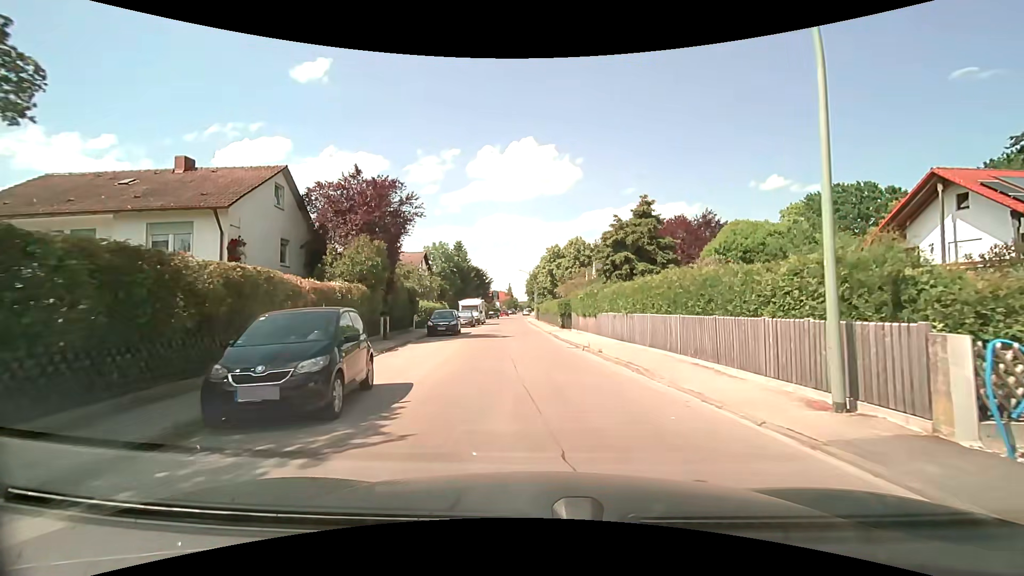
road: residential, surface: asphalt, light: Day
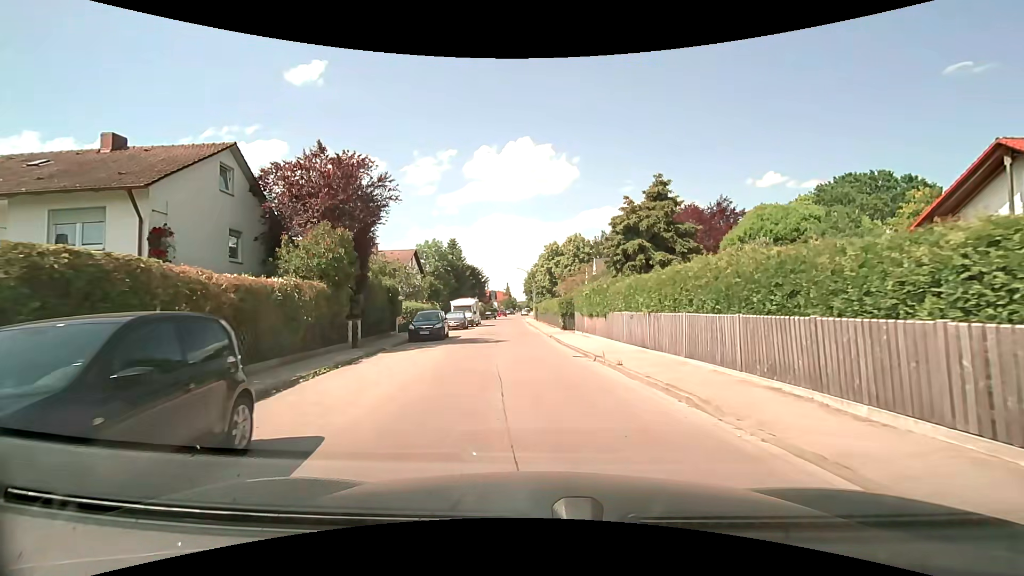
(0.0, +3.9) m; -1°
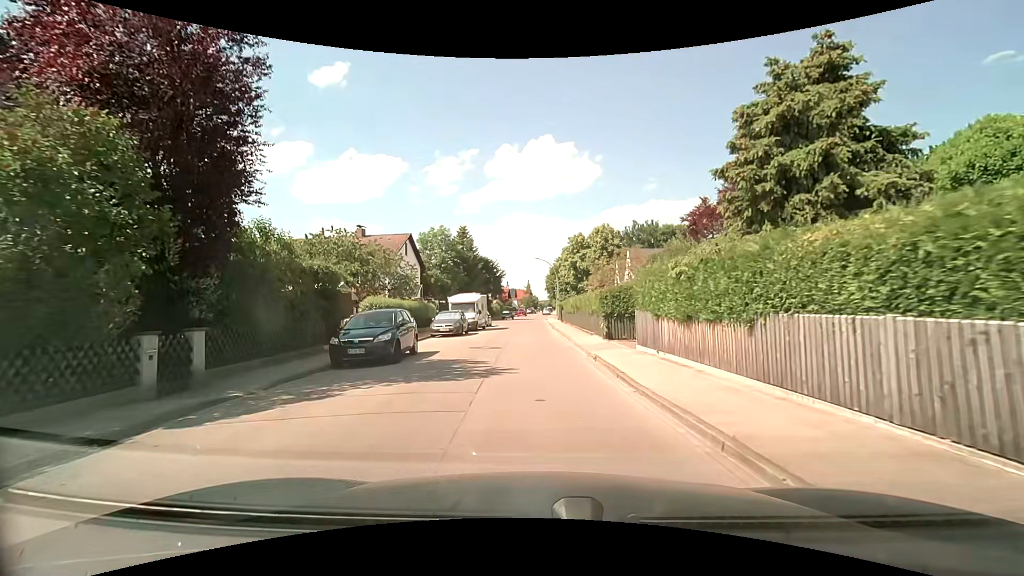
(-0.1, +11.6) m; -2°
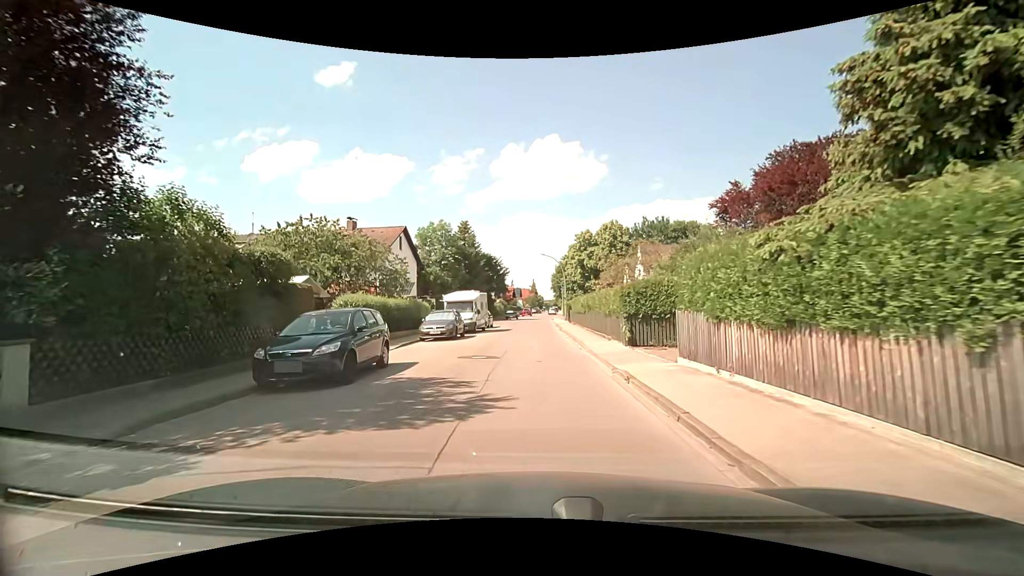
(0.0, +3.8) m; 0°
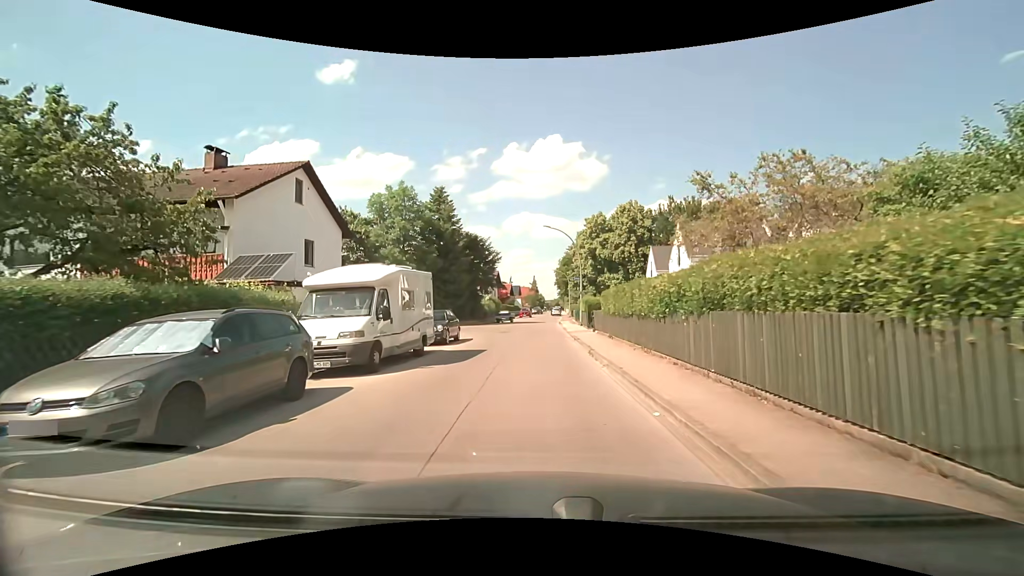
(-0.2, +18.6) m; 0°
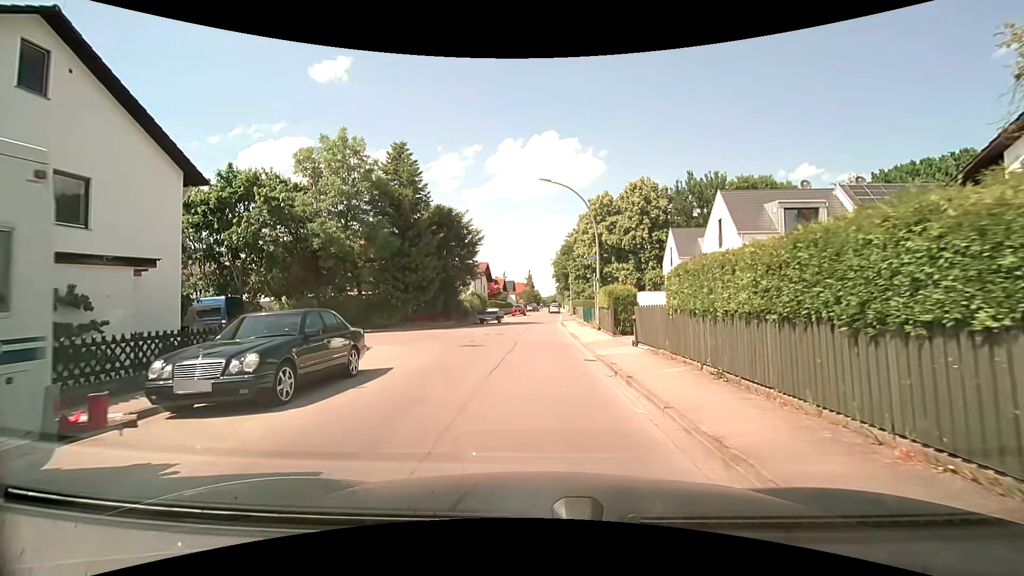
(0.0, +12.7) m; +1°
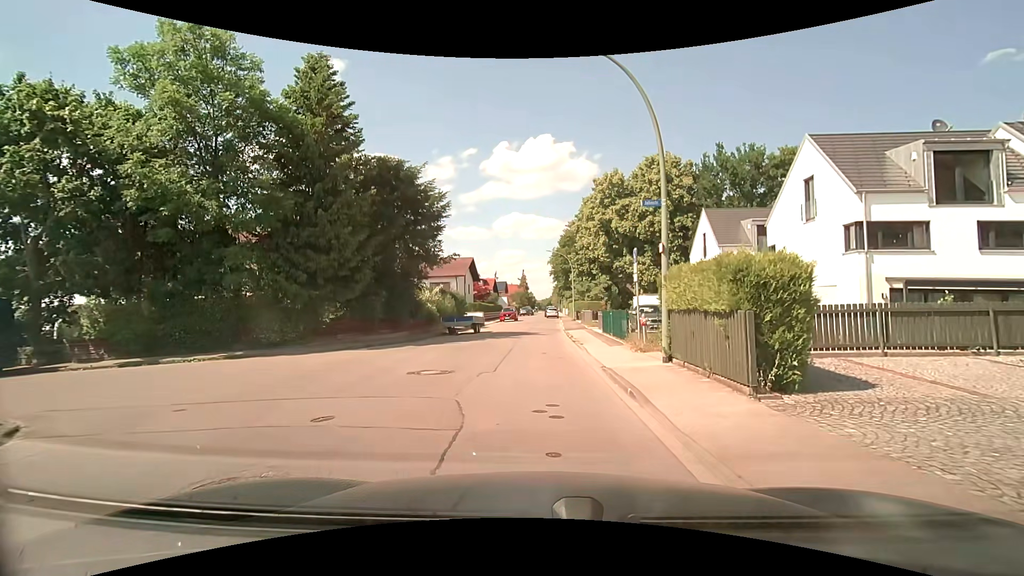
(-0.1, +13.3) m; -1°
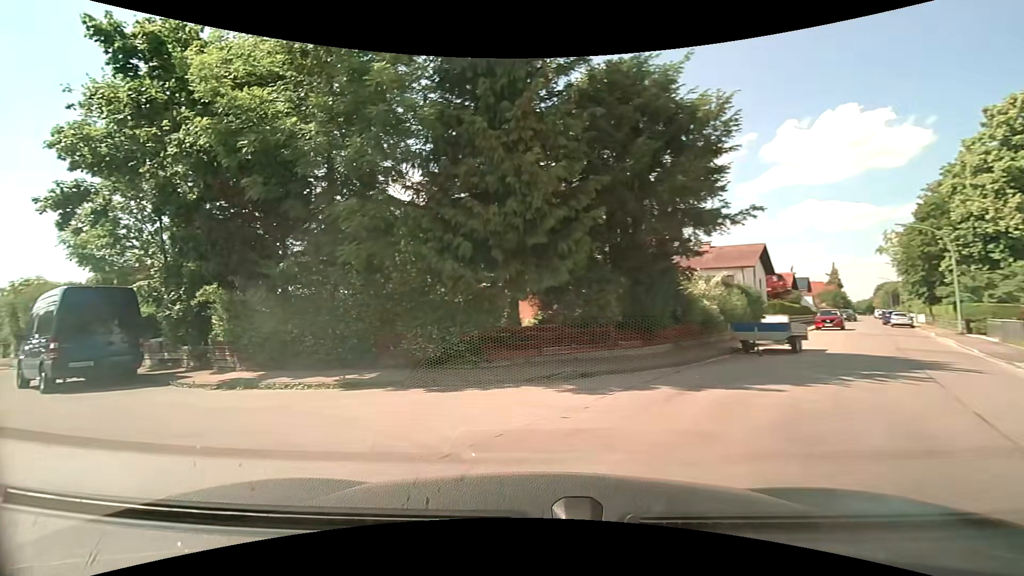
(-1.0, +10.6) m; -29°
(-6, +8) (-14, +12) (-22, +19) (-29, +25) (-38, +31) (-46, +35) (-55, +40) (-63, +46) (-71, +52) (-80, +57) m
